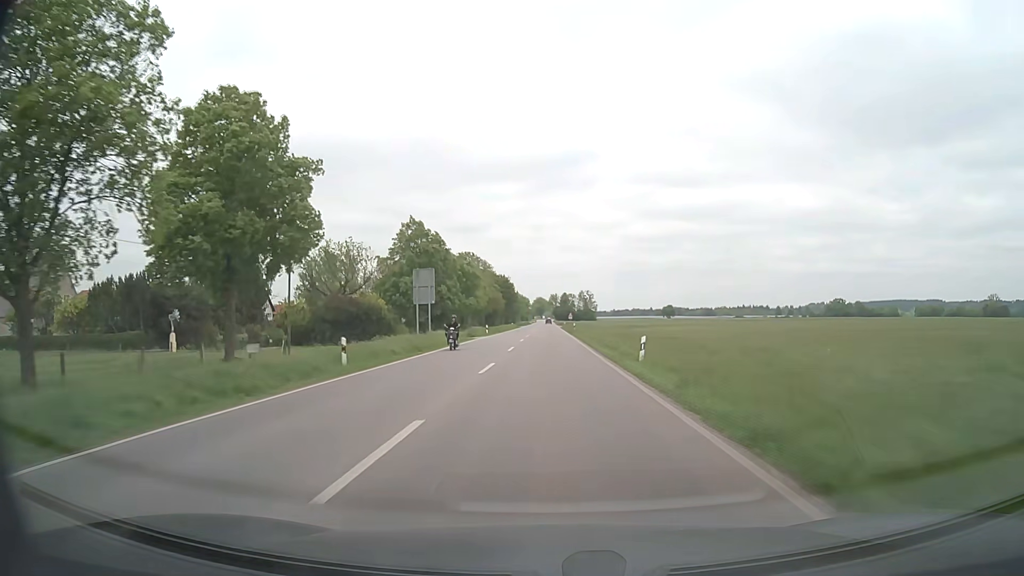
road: secondary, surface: asphalt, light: Day
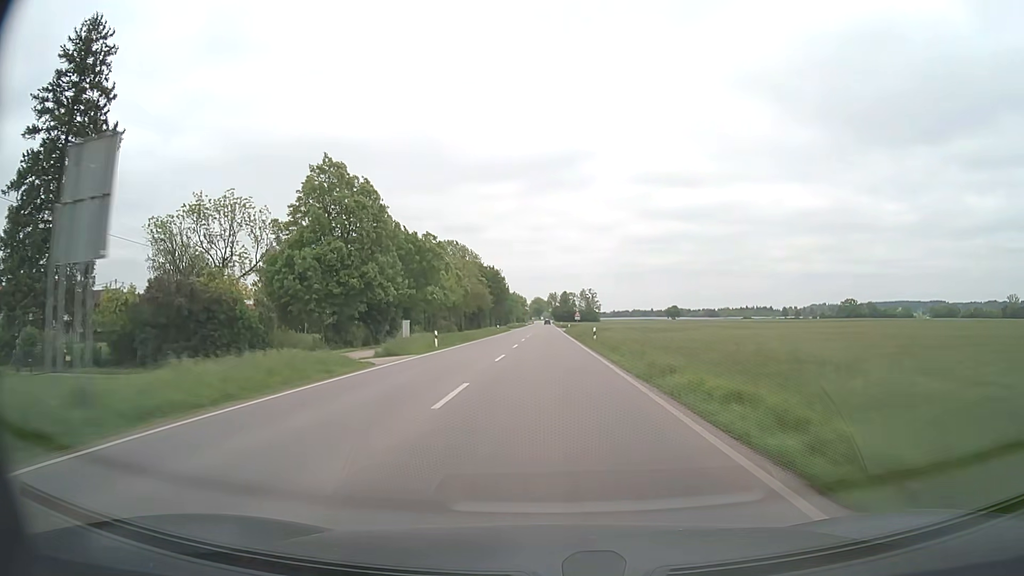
(0.0, +31.0) m; 0°
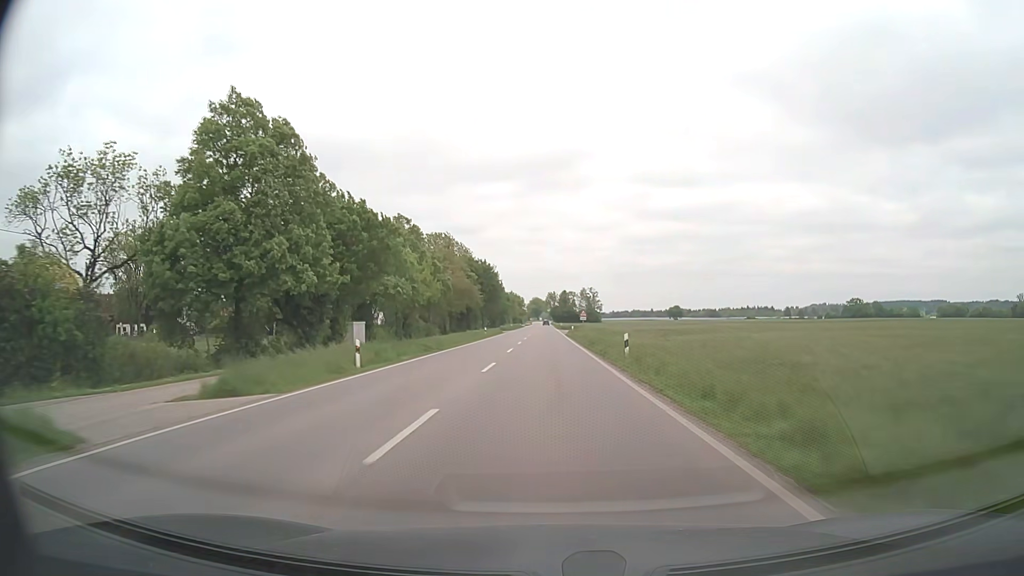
(0.0, +15.9) m; 0°
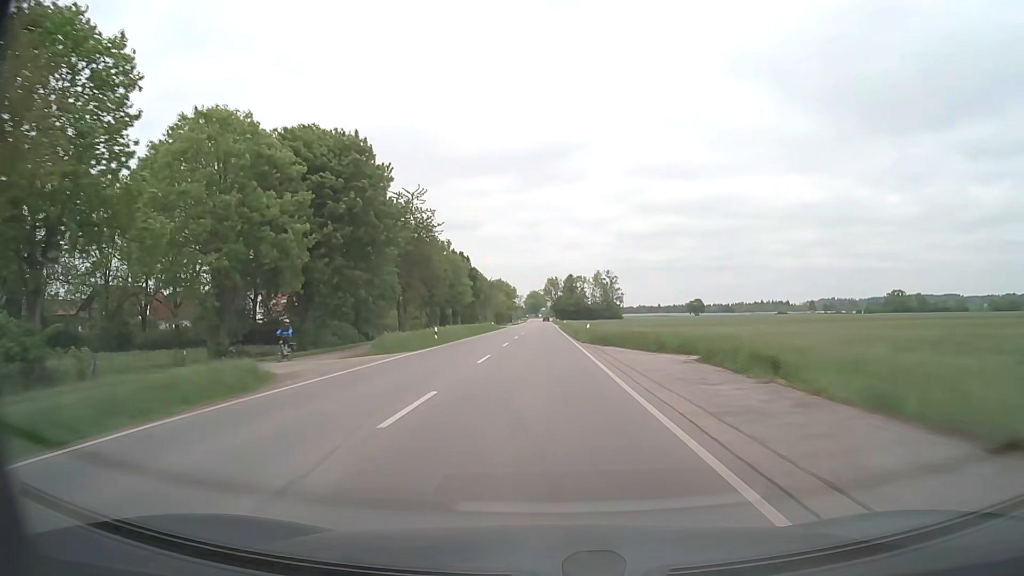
(+0.4, +82.6) m; 0°
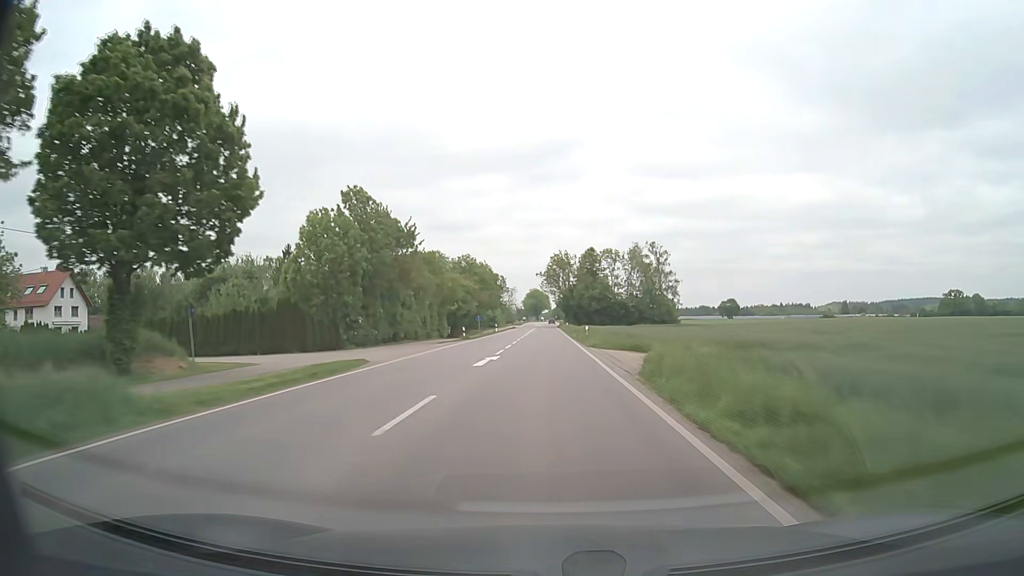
(-0.3, +84.9) m; 0°
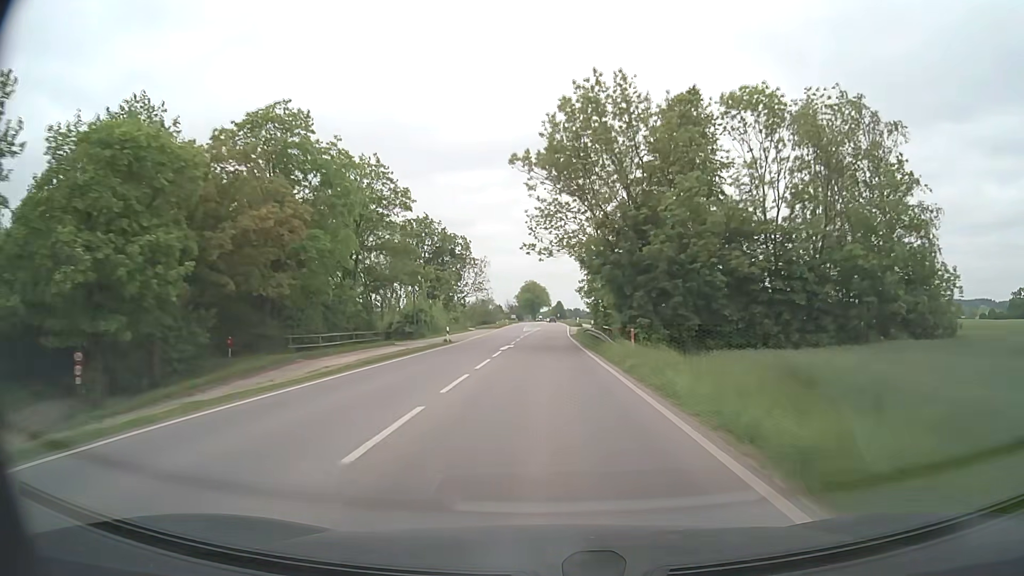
(-0.1, +85.9) m; 0°
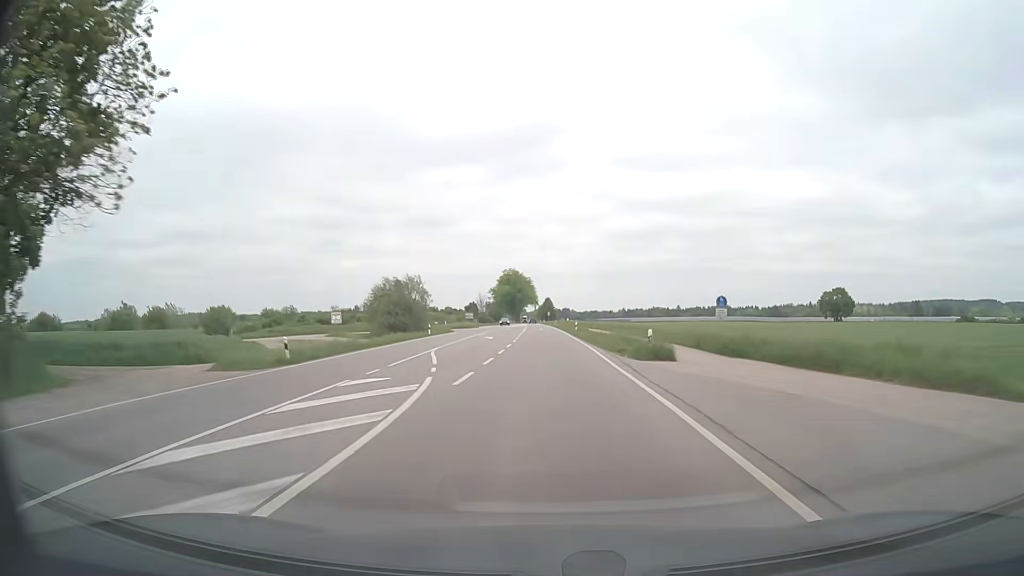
(+0.8, +86.1) m; +1°
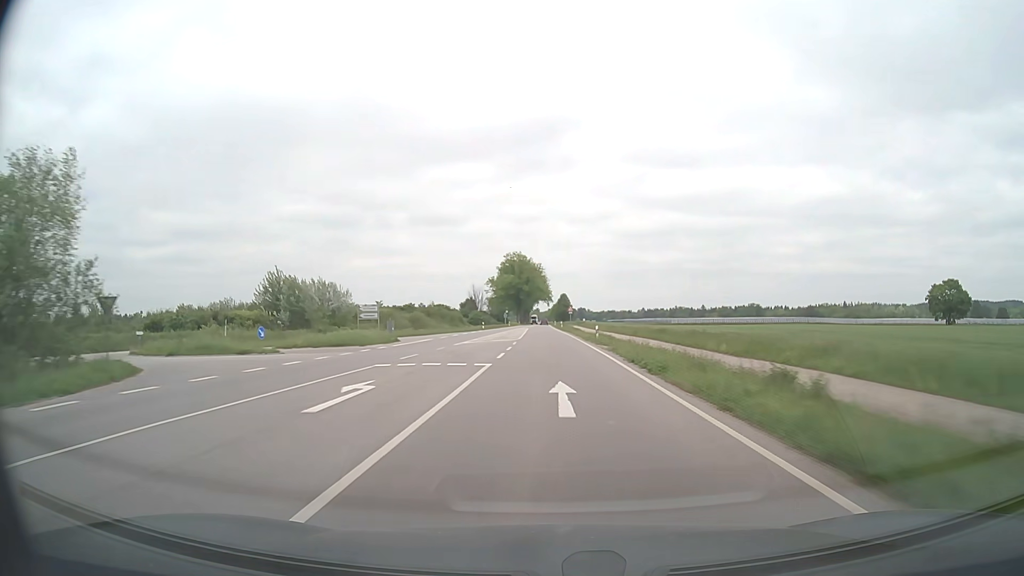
(-0.7, +68.6) m; -1°
(0, +10) (0, +20) (0, +30) (0, +40) (0, +50) (0, +60) (0, +70) (-1, +80) (-1, +90) (-1, +100) m
